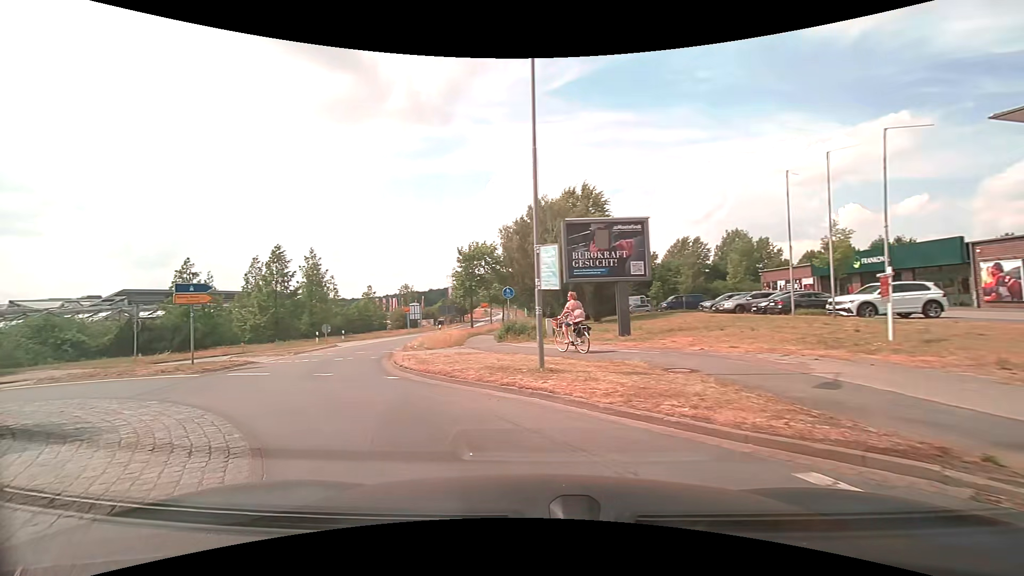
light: Day
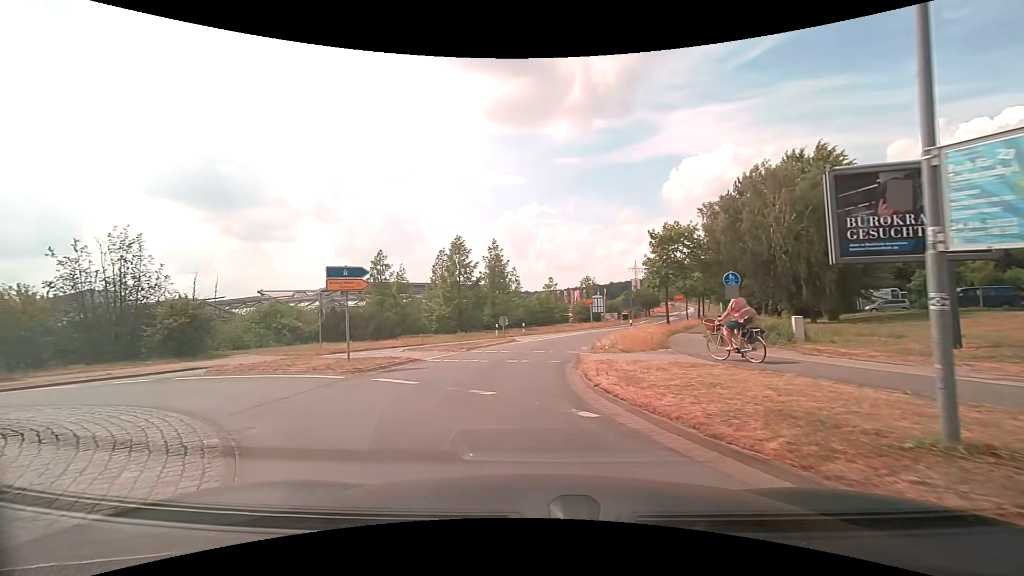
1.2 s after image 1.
(-1.0, +5.2) m; -21°
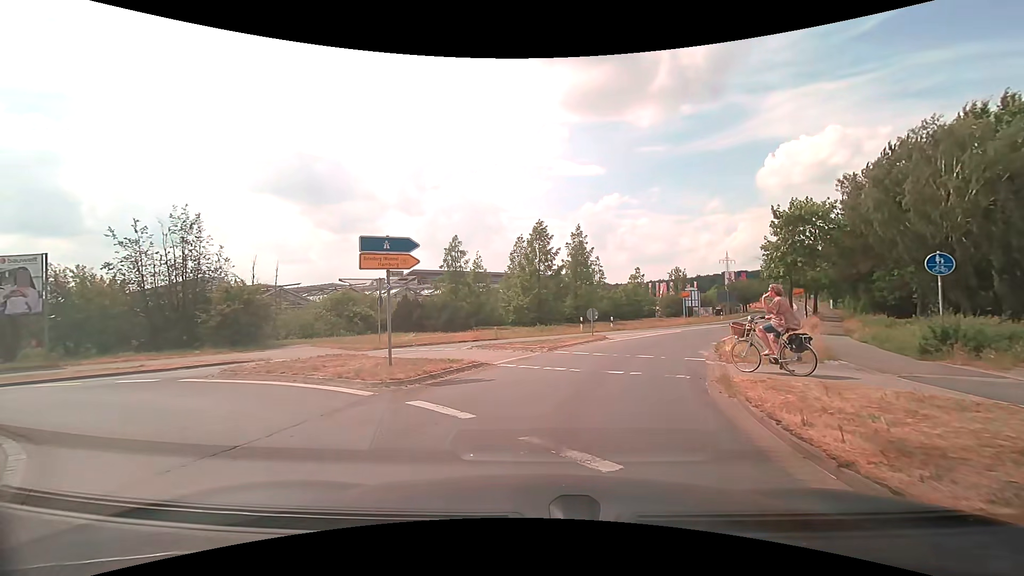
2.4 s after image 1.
(-0.4, +4.5) m; -9°
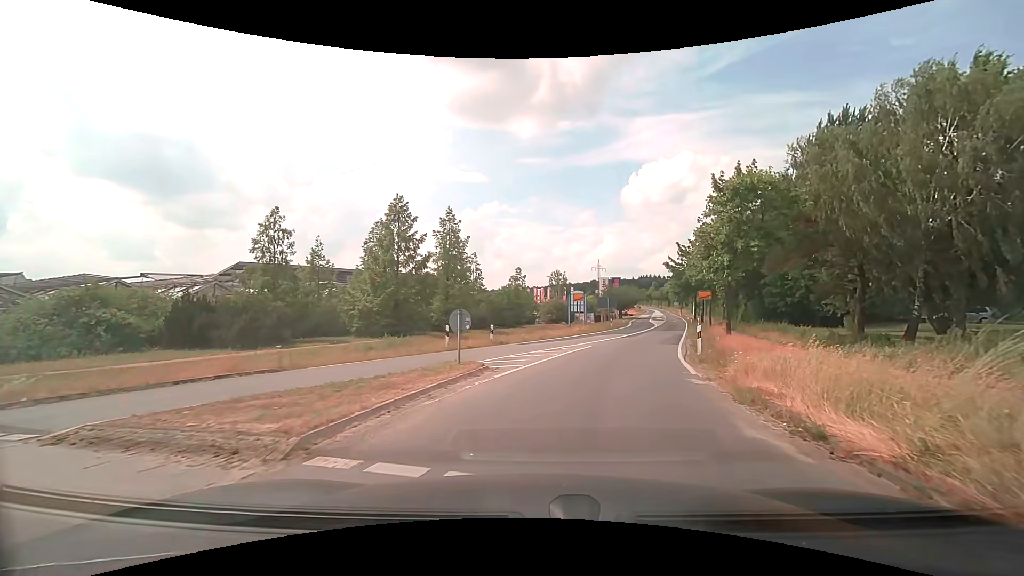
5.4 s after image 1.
(+1.0, +12.1) m; +14°
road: tertiary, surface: asphalt
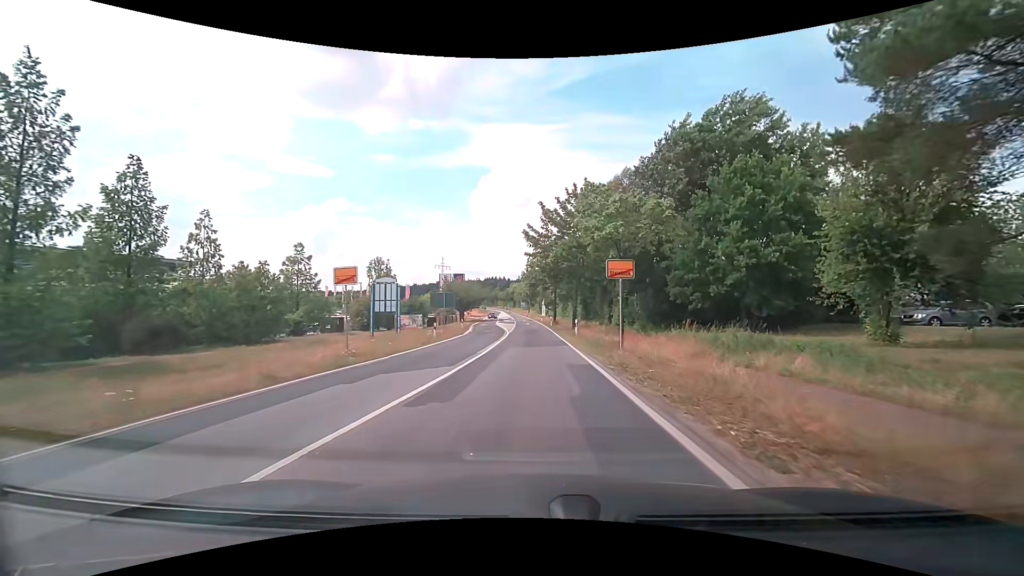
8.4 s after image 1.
(+4.5, +24.4) m; +17°
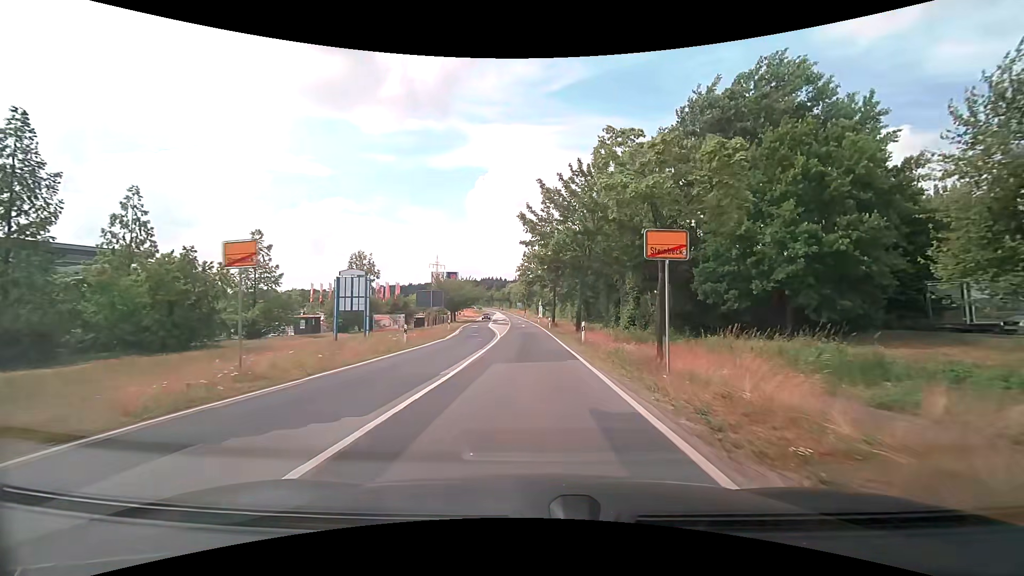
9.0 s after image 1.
(0.0, +6.6) m; 0°
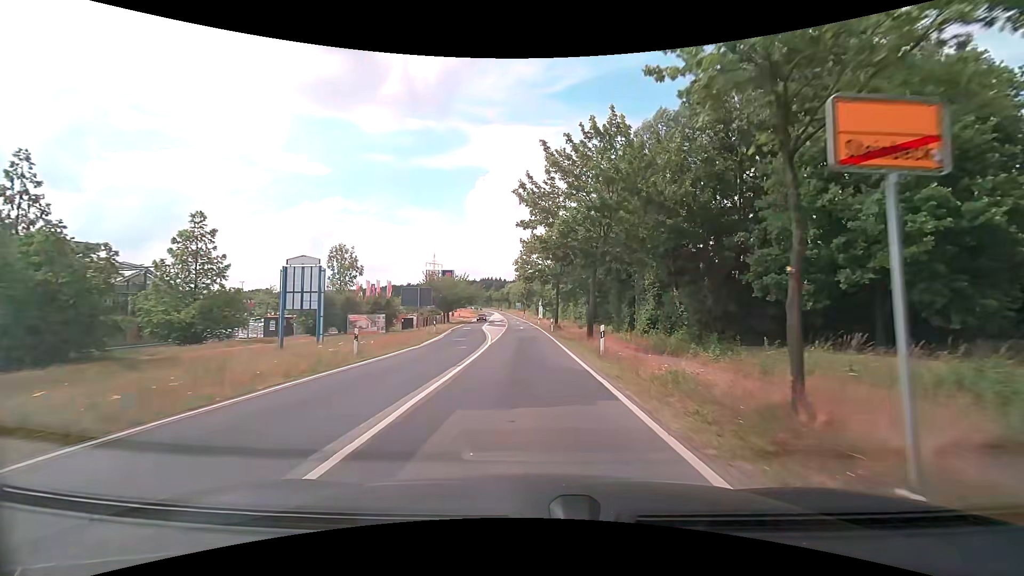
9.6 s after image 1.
(0.0, +7.1) m; 0°
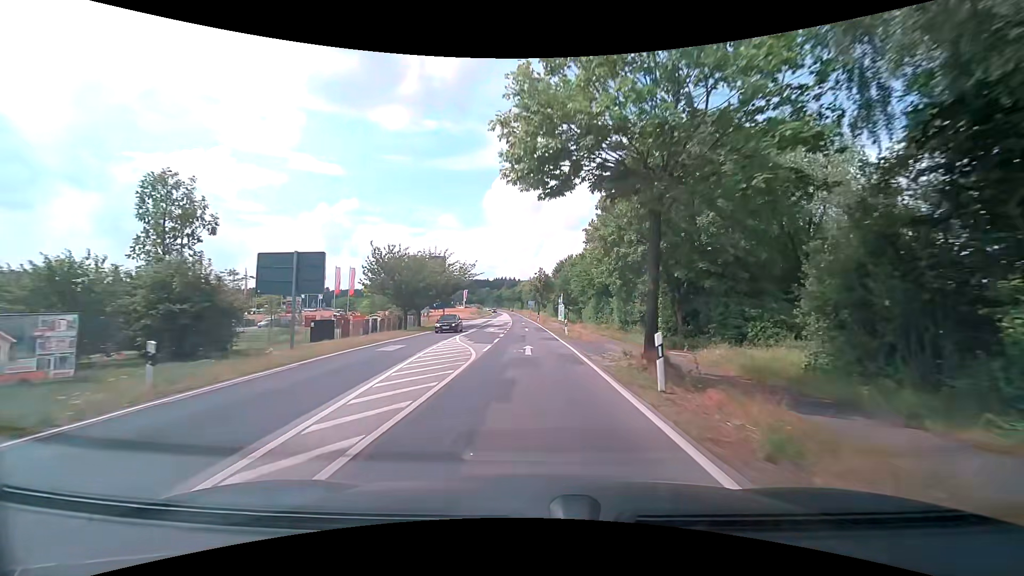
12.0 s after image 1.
(-0.4, +33.2) m; -1°
(0, +10) (0, +20) (-1, +30) (-1, +40) (-1, +50) (-2, +60) (-2, +70) (-3, +80) (-3, +90) (-4, +100) m
